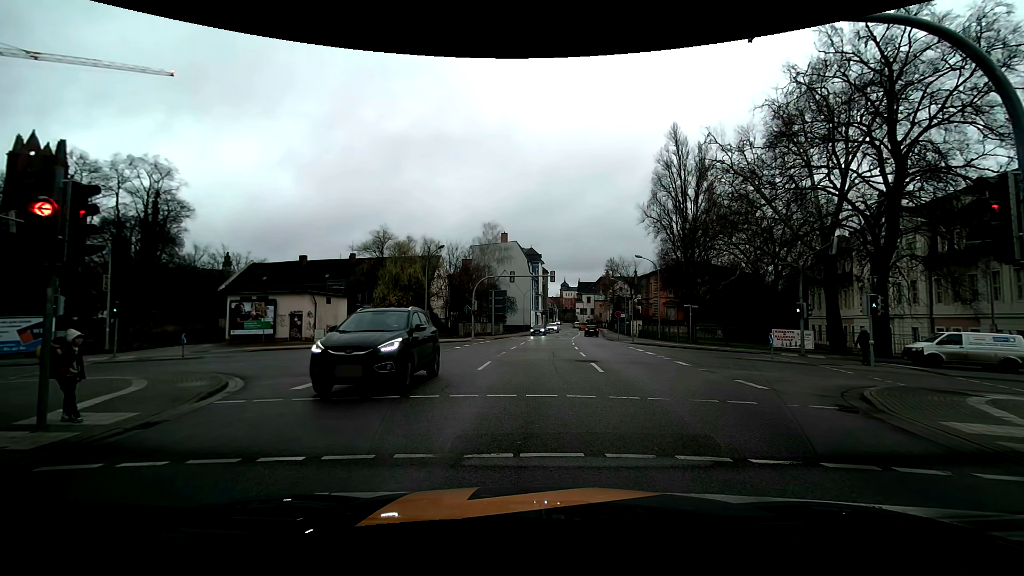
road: primary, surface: asphalt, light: Day
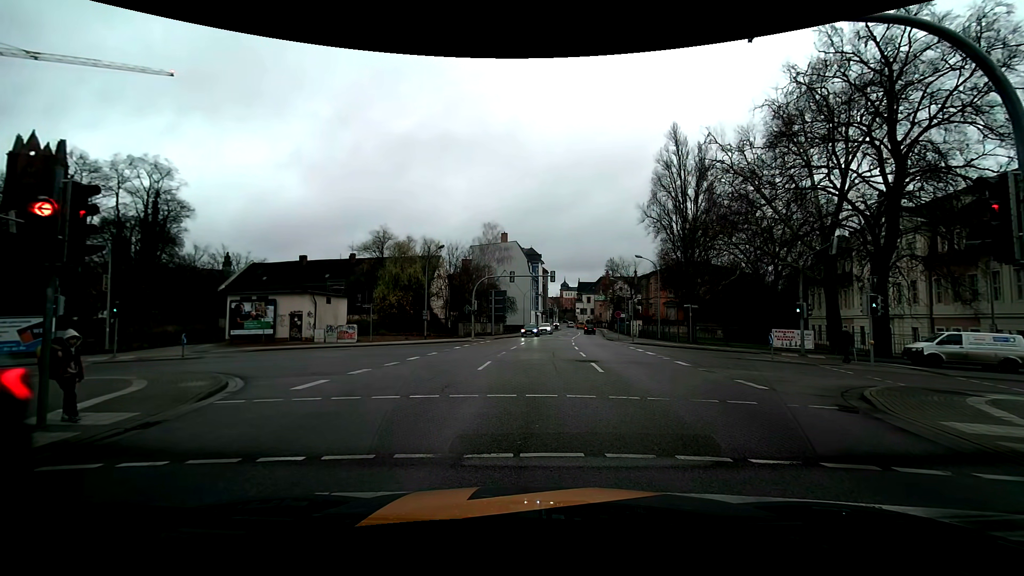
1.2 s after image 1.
(0.0, 0.0) m; 0°
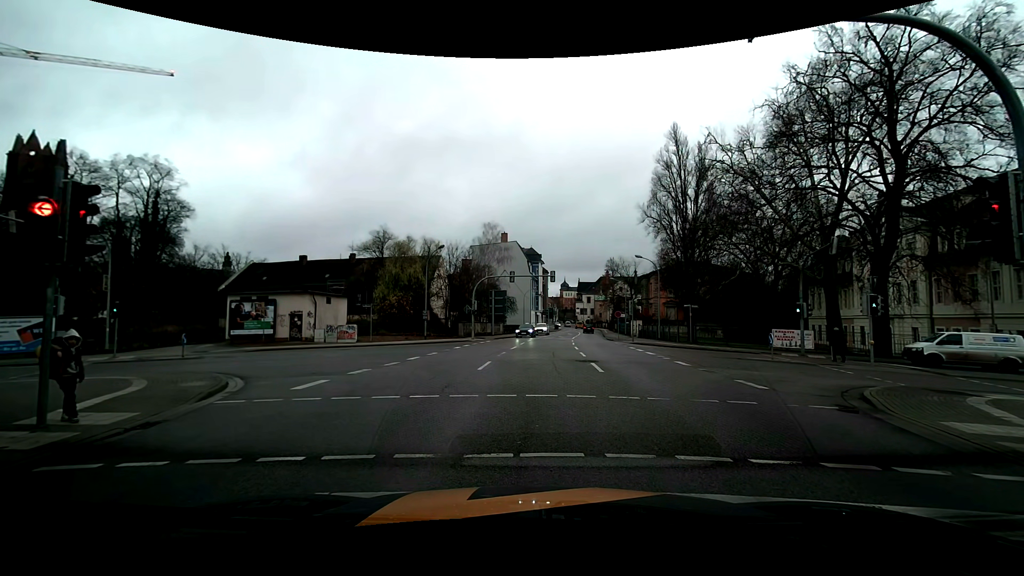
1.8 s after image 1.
(0.0, 0.0) m; 0°
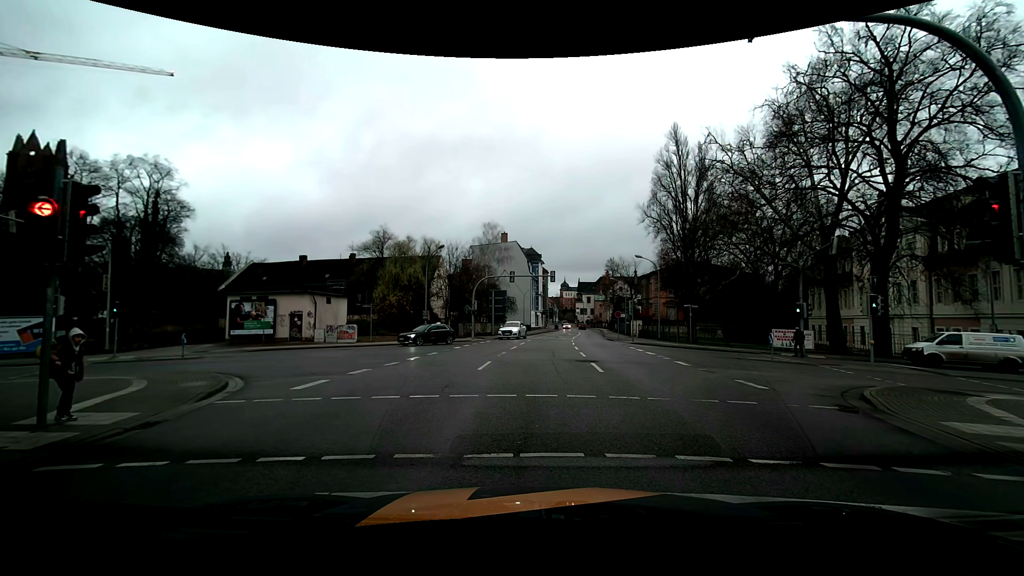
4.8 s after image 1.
(0.0, 0.0) m; 0°
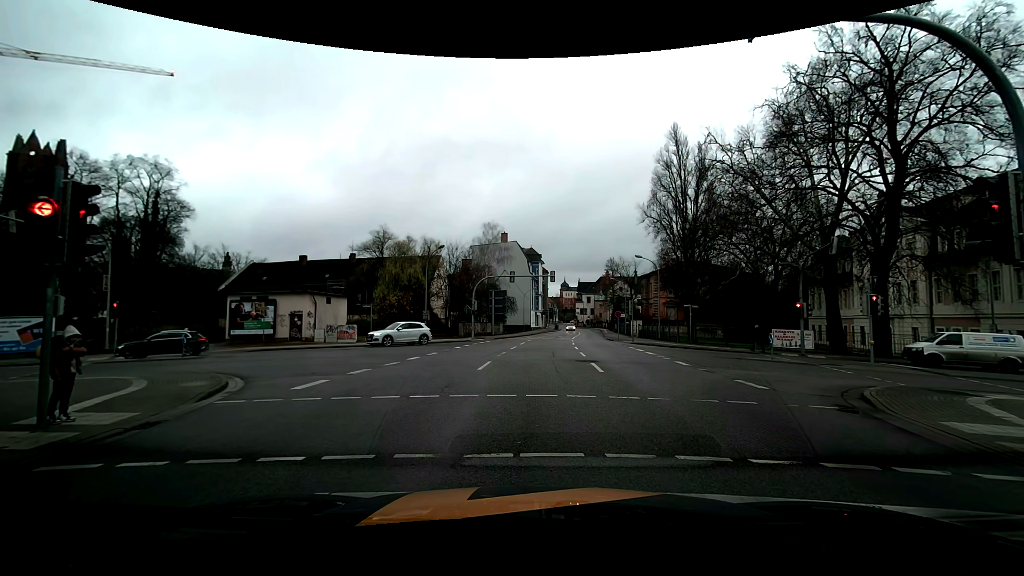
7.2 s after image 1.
(0.0, 0.0) m; 0°
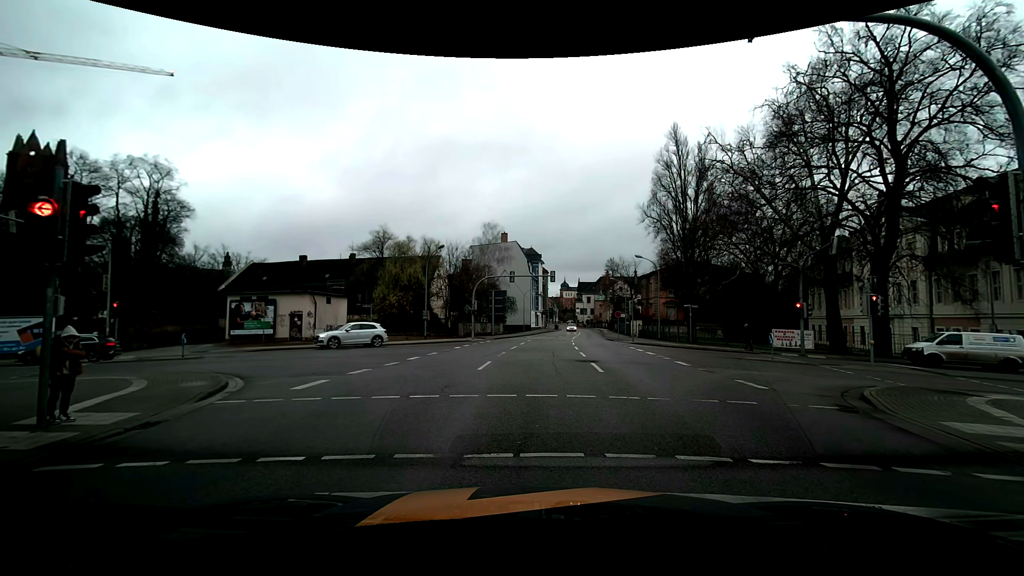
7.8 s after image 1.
(0.0, 0.0) m; 0°
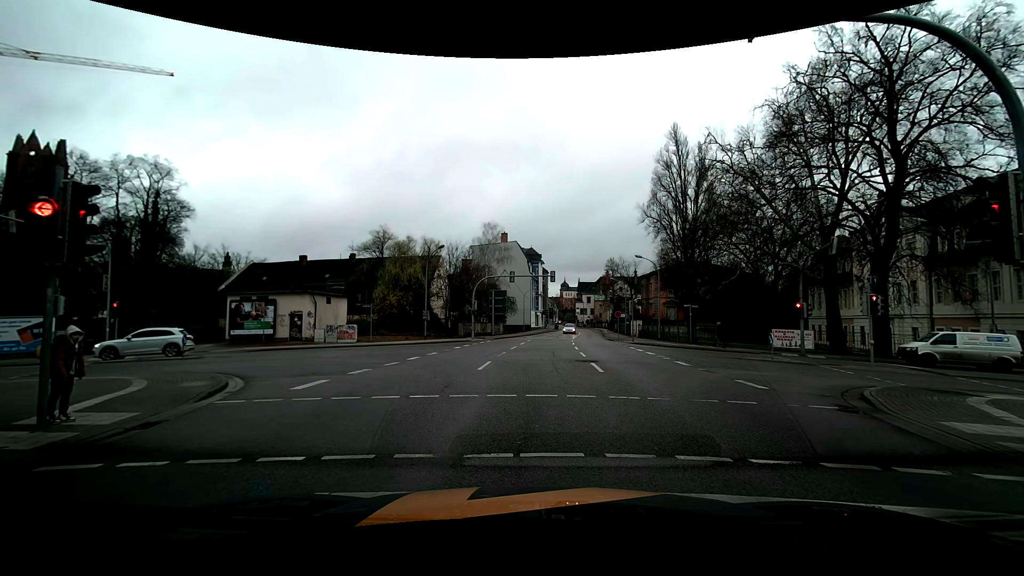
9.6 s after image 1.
(0.0, 0.0) m; 0°
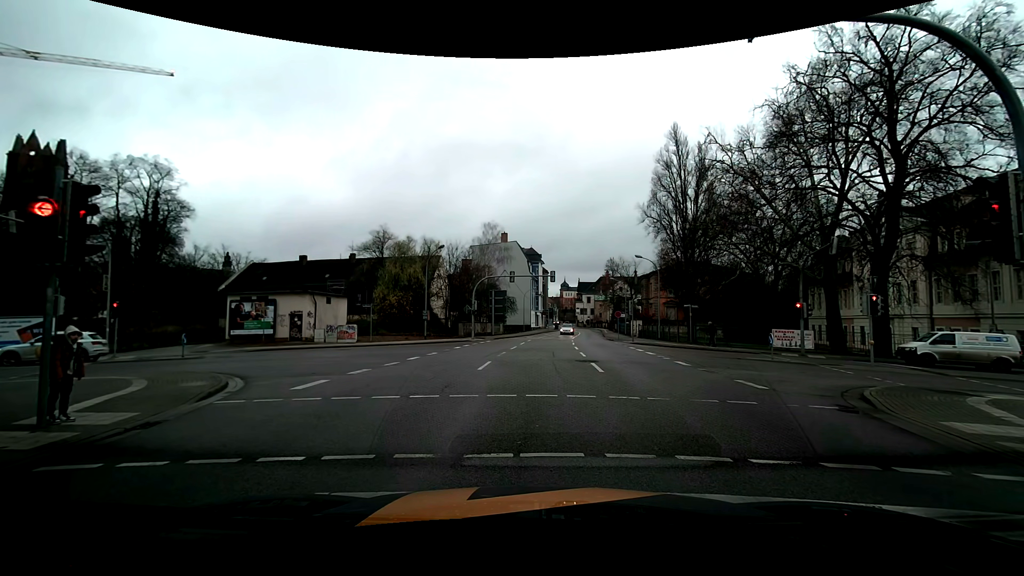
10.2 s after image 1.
(0.0, 0.0) m; 0°
